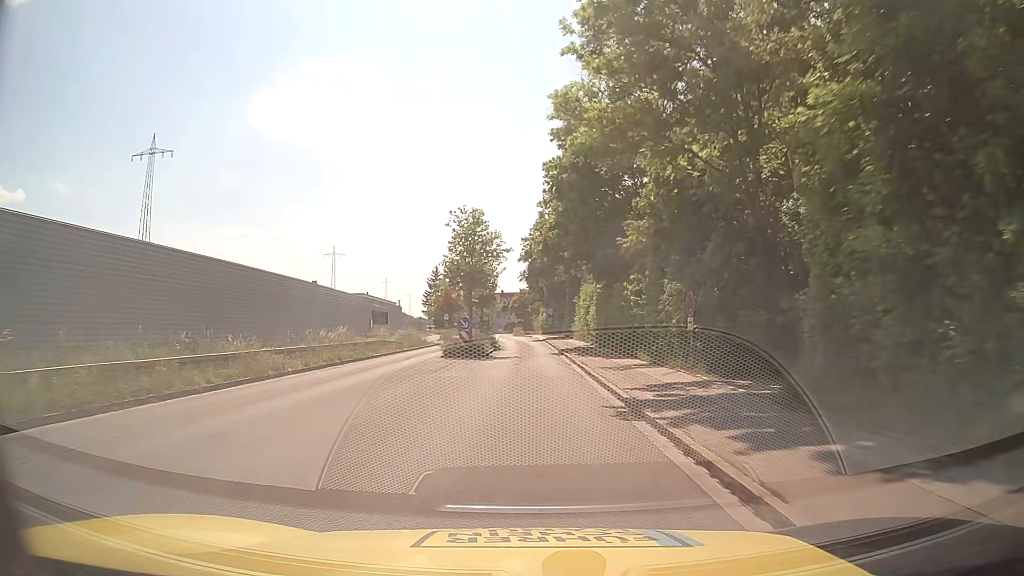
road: tertiary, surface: asphalt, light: Day
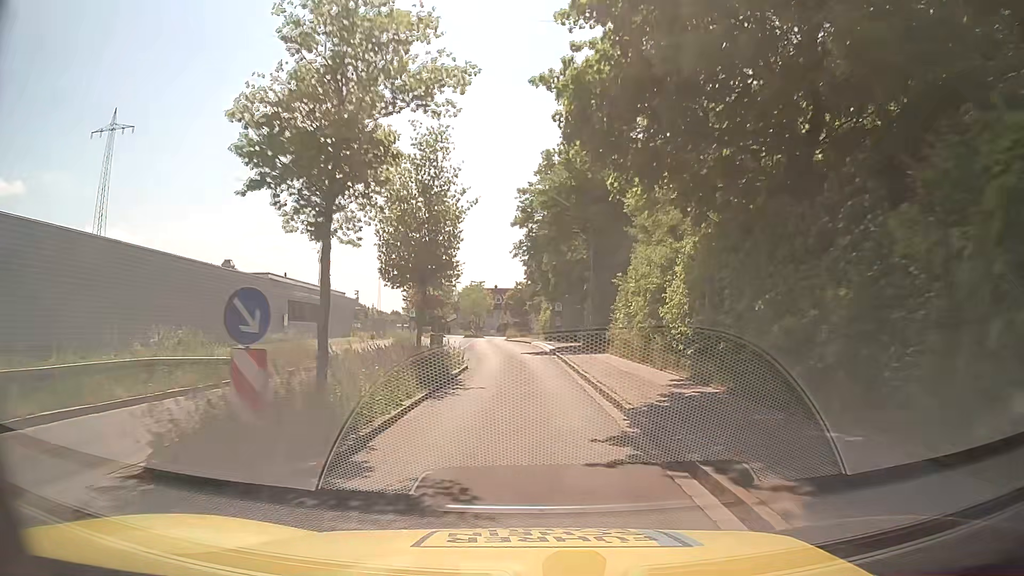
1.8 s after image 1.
(0.0, +23.1) m; 0°
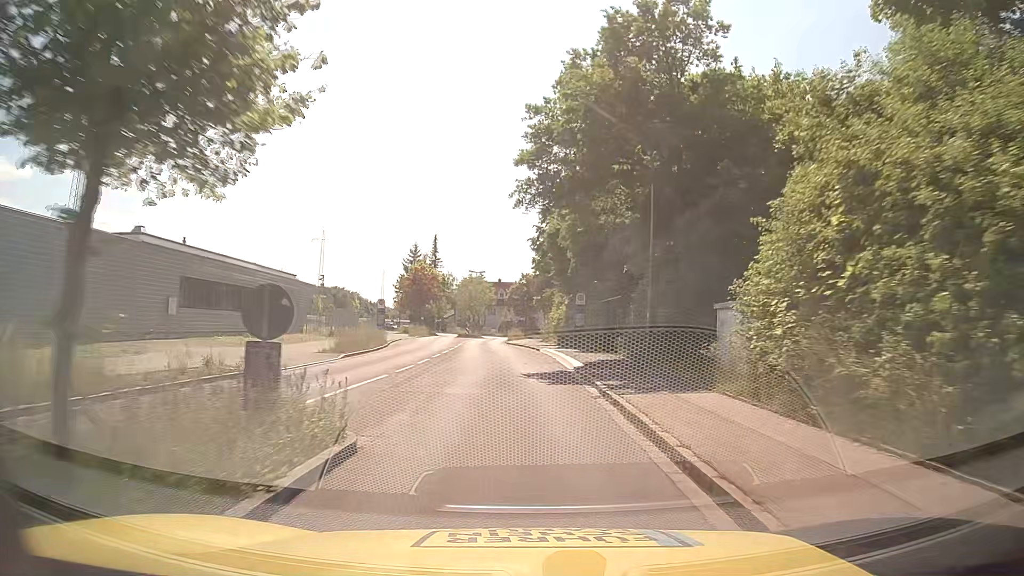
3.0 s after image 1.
(-0.1, +15.2) m; -1°
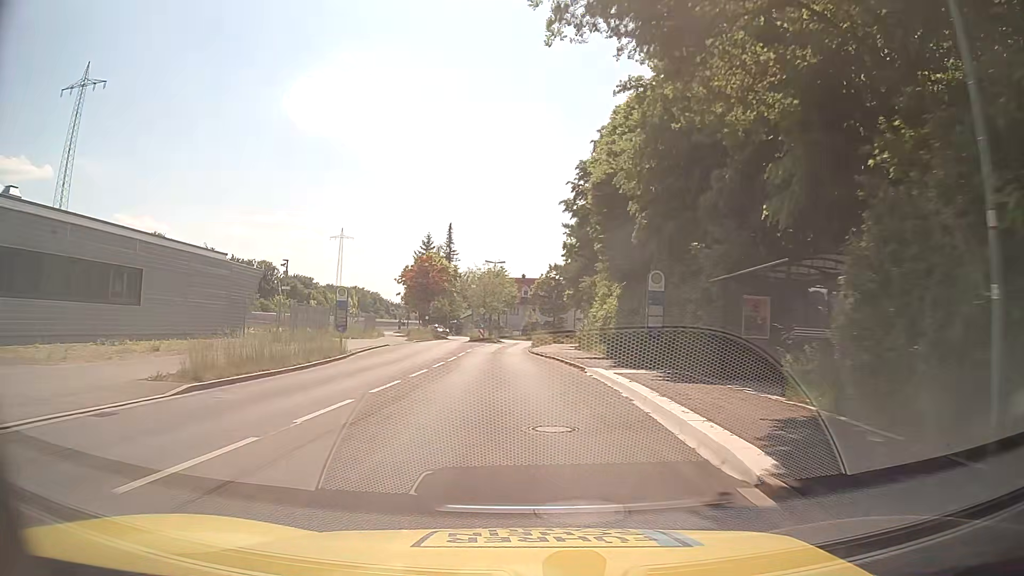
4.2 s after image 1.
(-0.2, +14.9) m; -2°
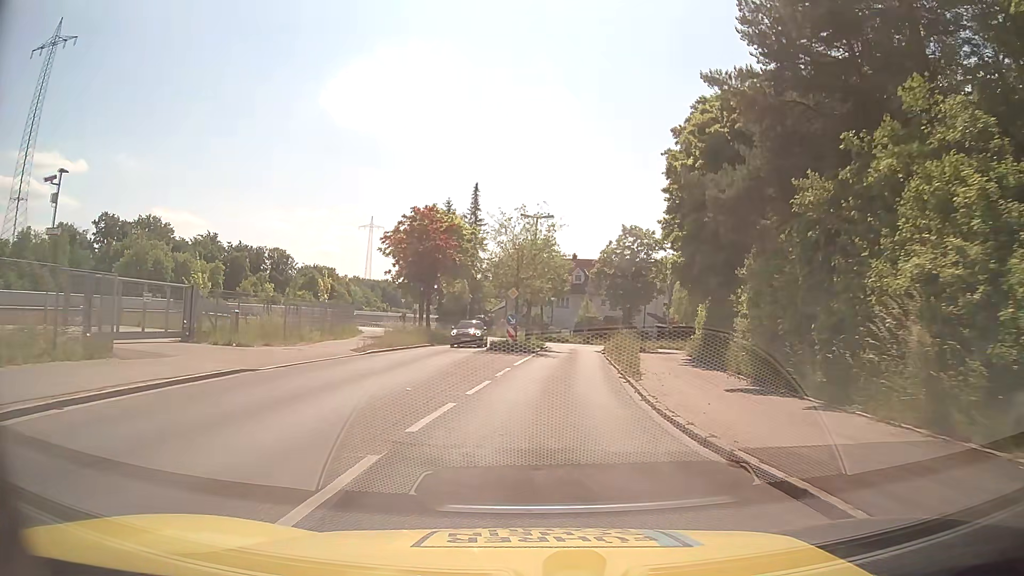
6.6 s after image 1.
(-1.1, +27.8) m; -3°
